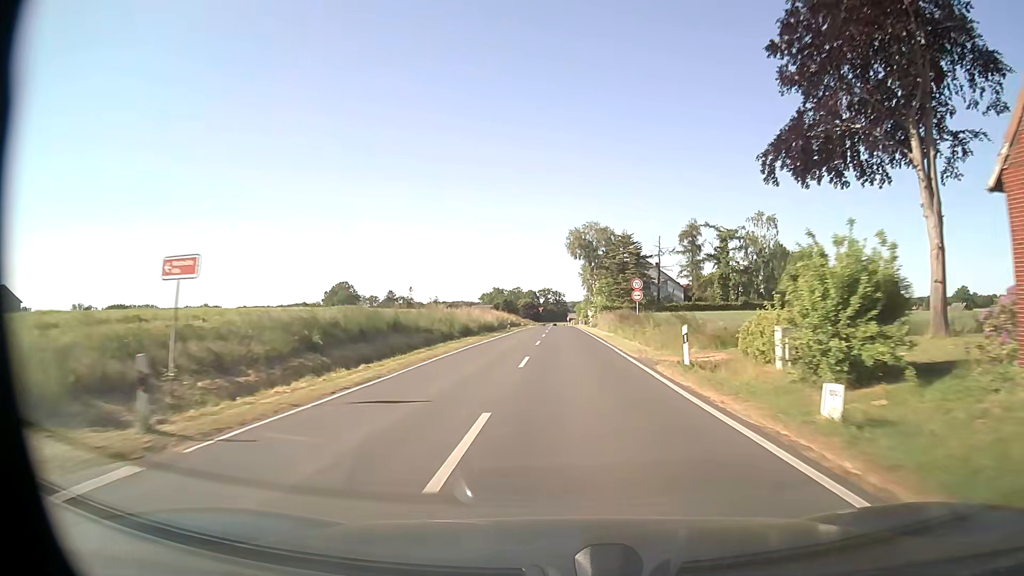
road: secondary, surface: asphalt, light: Day
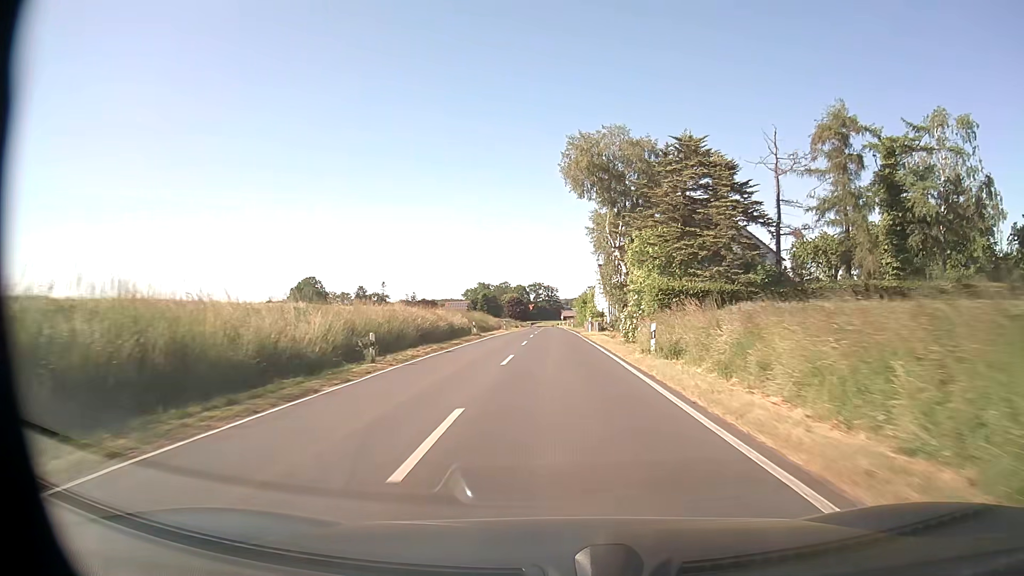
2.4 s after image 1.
(+0.5, +48.0) m; +1°
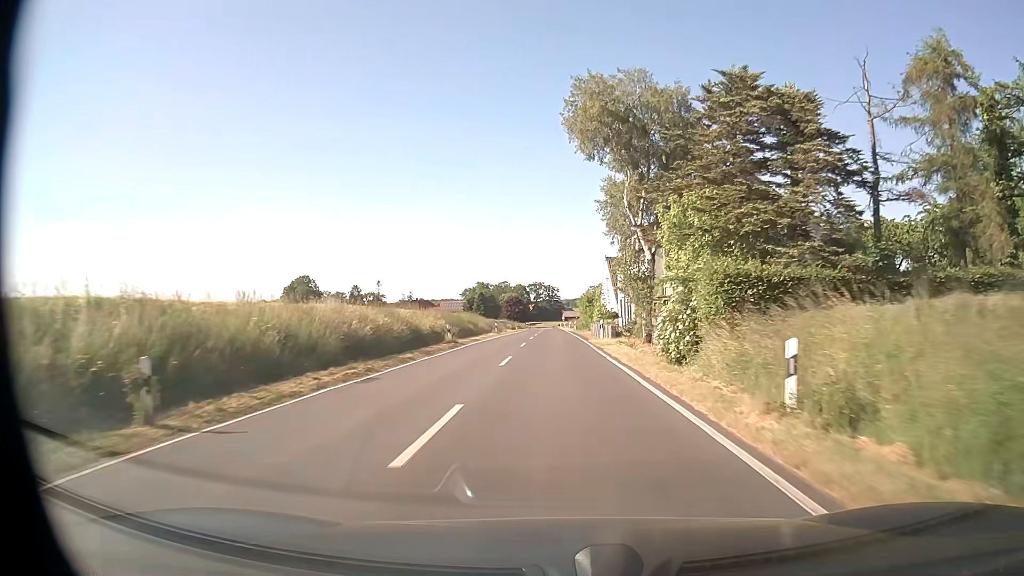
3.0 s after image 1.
(0.0, +11.7) m; 0°
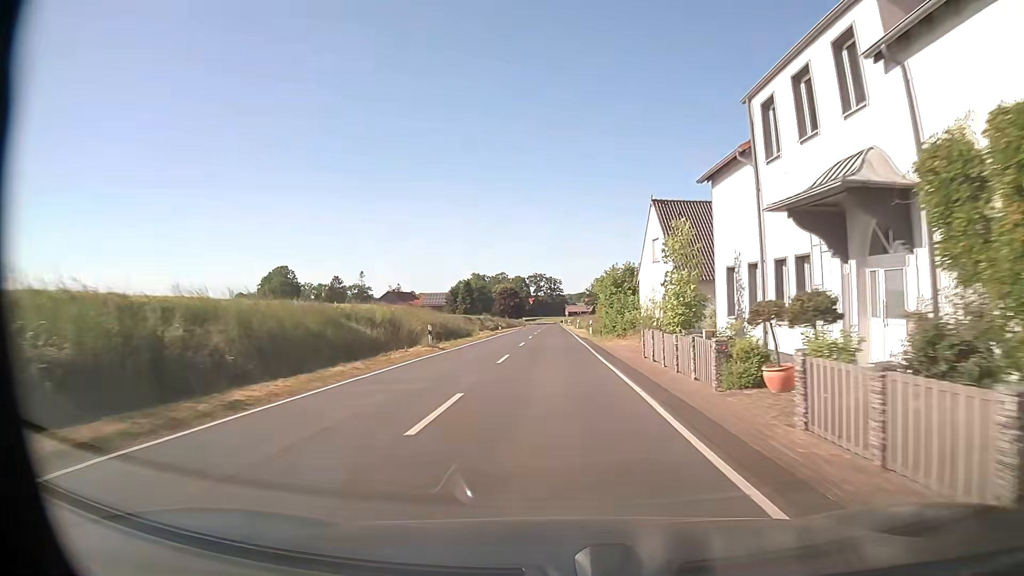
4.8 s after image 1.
(-0.1, +34.5) m; 0°
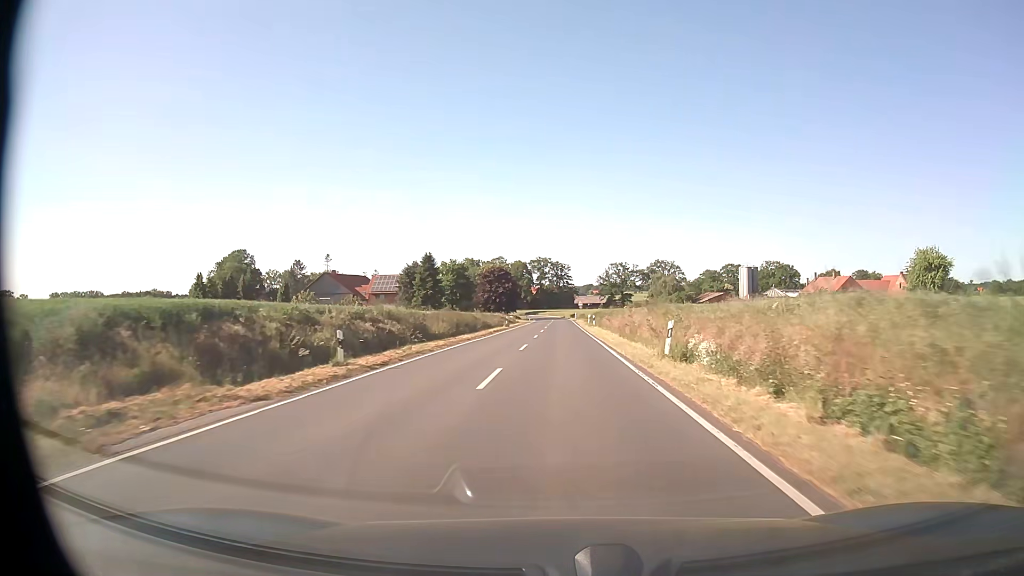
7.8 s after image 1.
(-0.5, +56.4) m; 0°
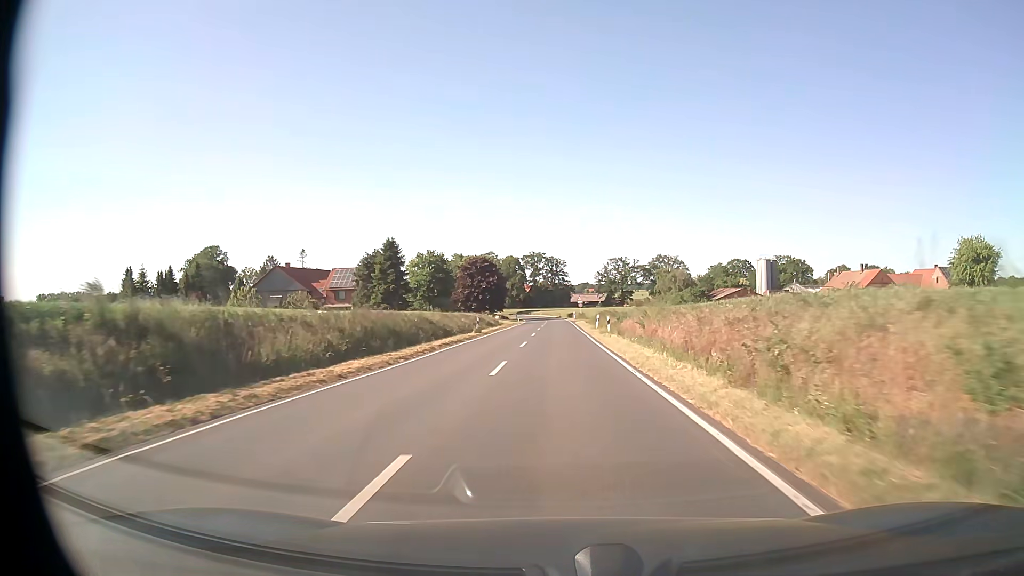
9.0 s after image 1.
(+0.1, +21.2) m; 0°
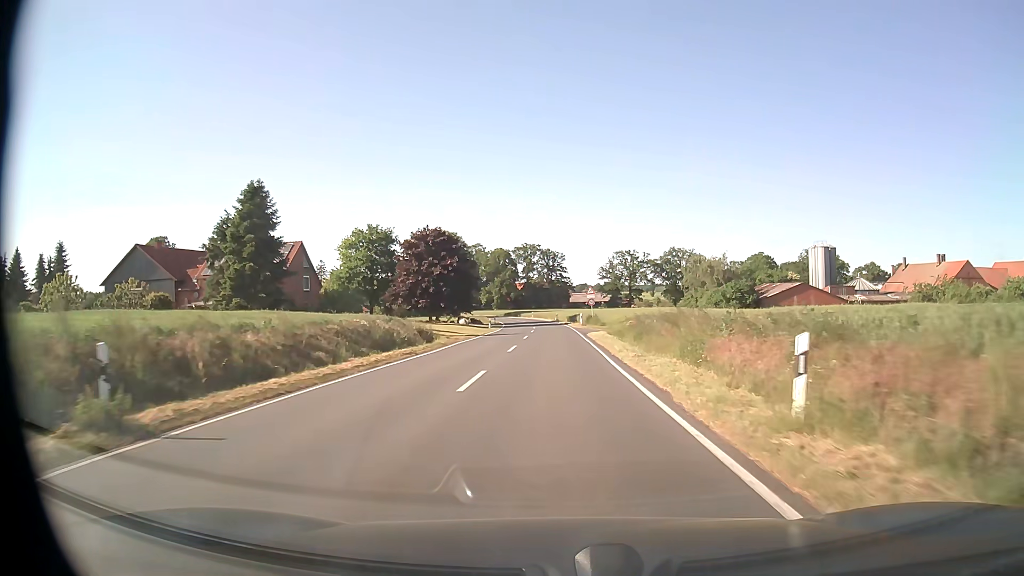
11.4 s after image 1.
(+0.1, +39.1) m; 0°
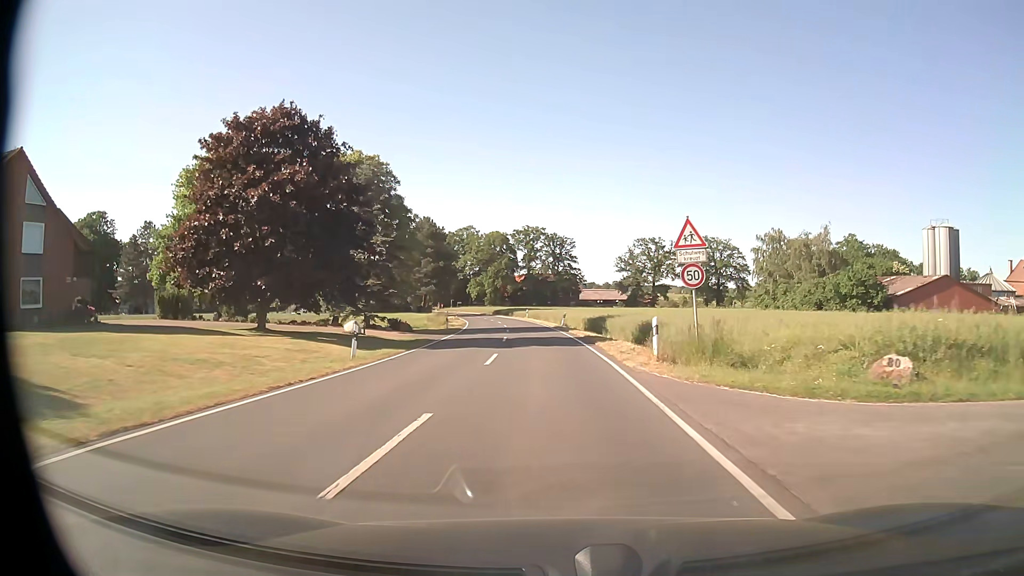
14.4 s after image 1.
(-0.1, +42.7) m; -1°
(0, +10) (0, +20) (-1, +30) (-1, +40) (-2, +50) (-3, +60) (-5, +70) (-6, +80) (-8, +90) (-10, +99) m
